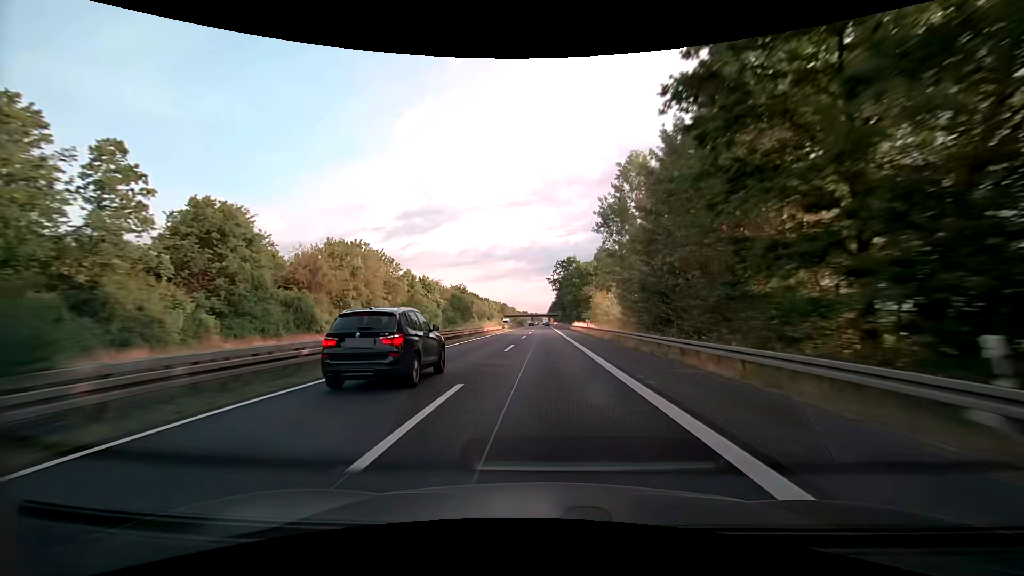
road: trunk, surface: asphalt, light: Day
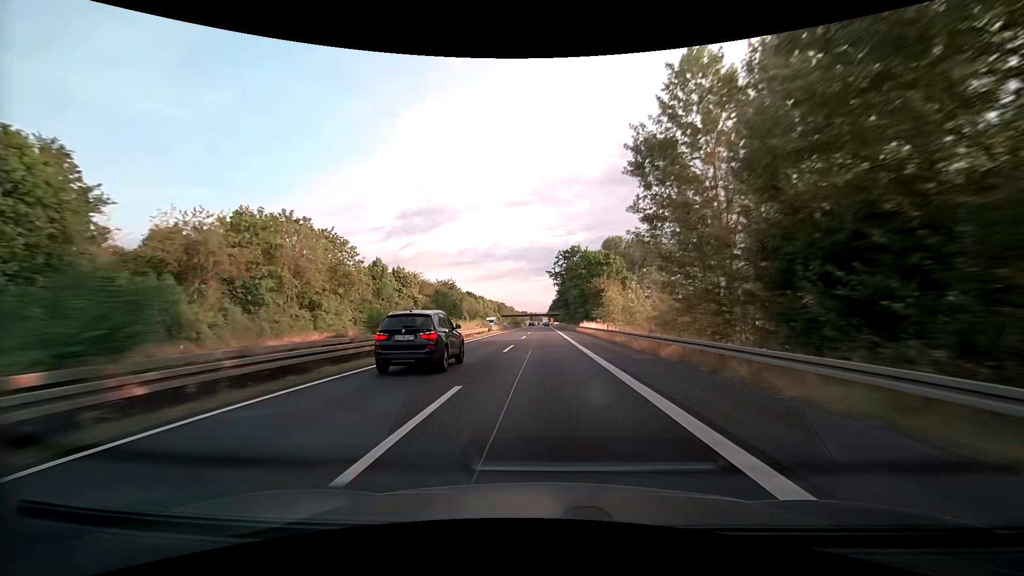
(0.0, +18.4) m; 0°
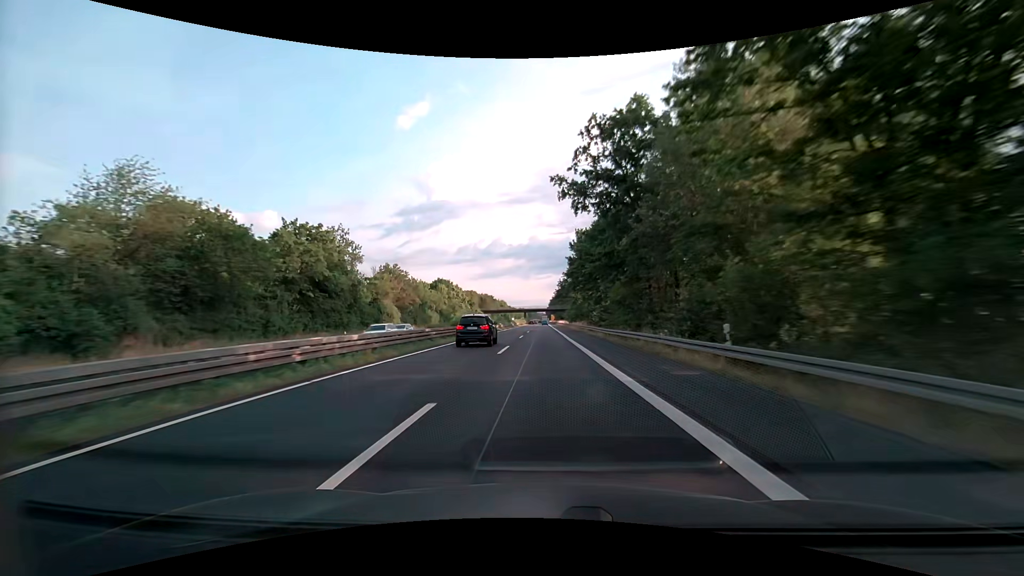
(-0.1, +74.0) m; 0°
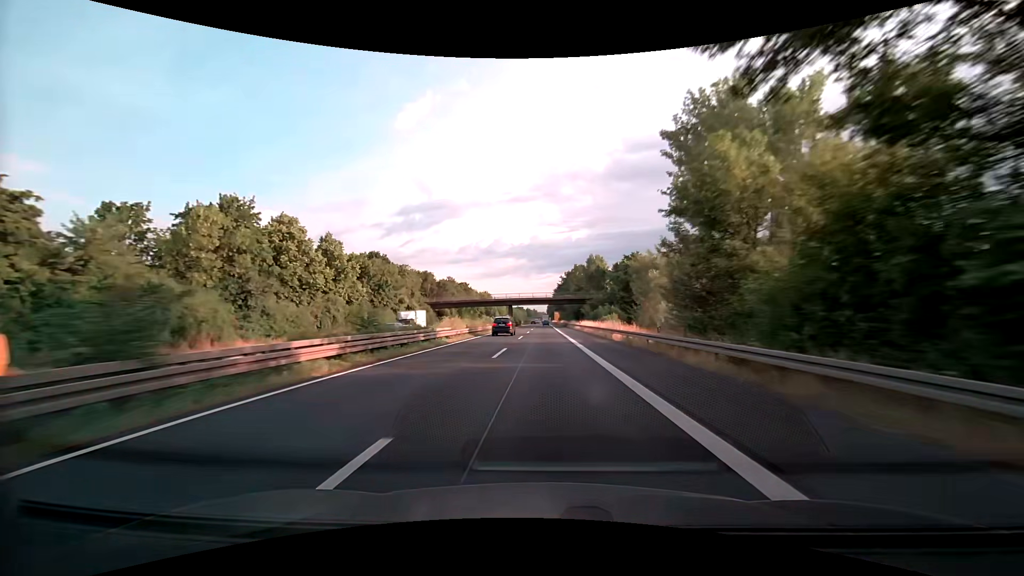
(-0.2, +92.1) m; 0°
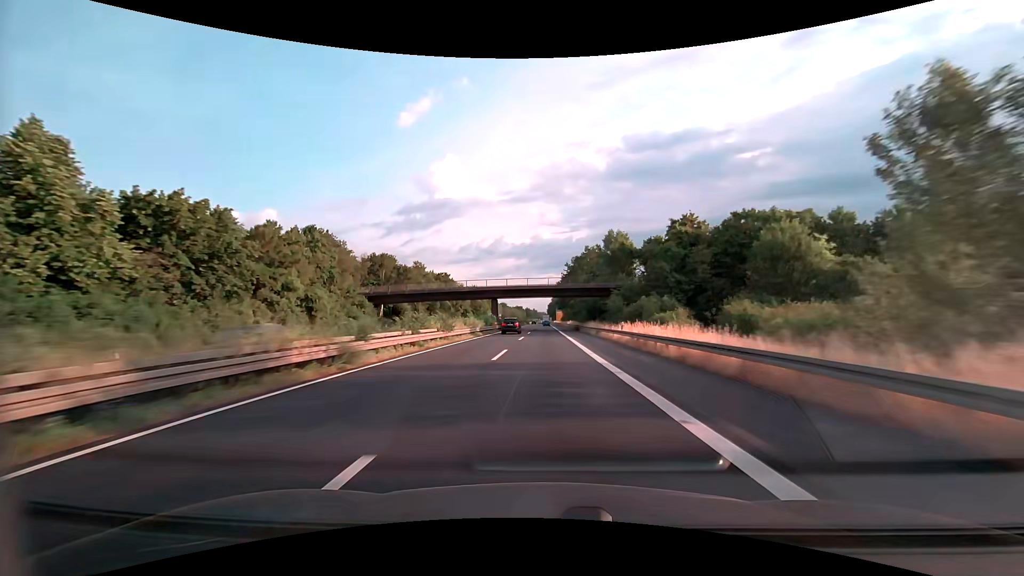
(0.0, +36.7) m; 0°
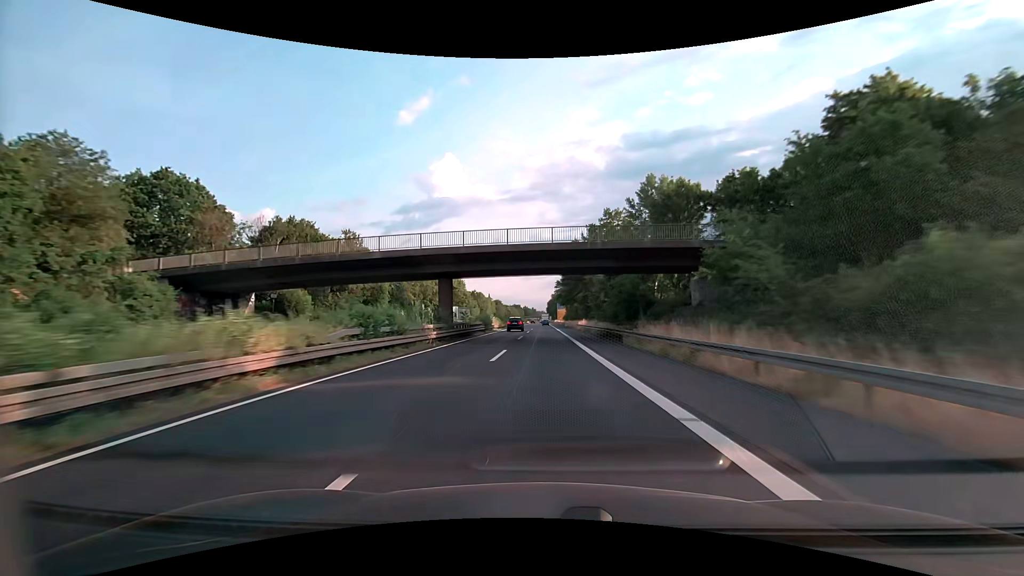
(0.0, +36.5) m; 0°
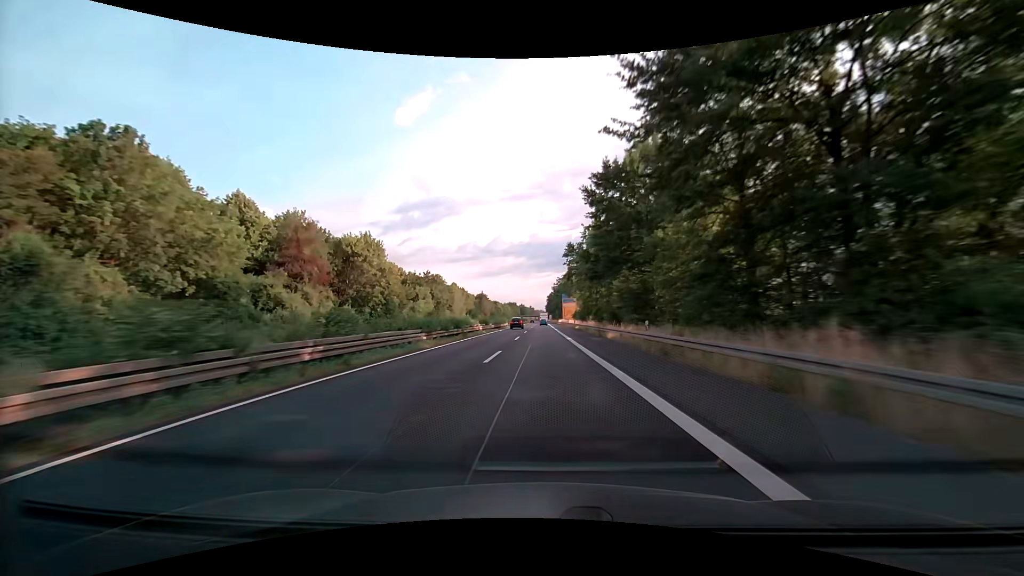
(0.0, +72.6) m; 0°
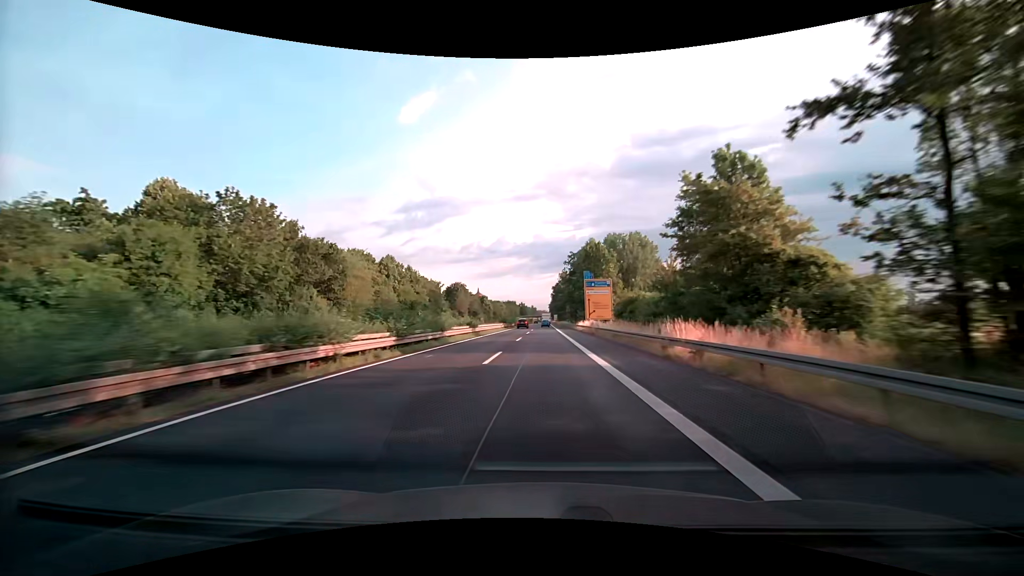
(-0.4, +72.1) m; 0°
(0, +10) (0, +20) (0, +30) (0, +40) (0, +50) (0, +60) (0, +70) (0, +80) (0, +90) (0, +100) m
